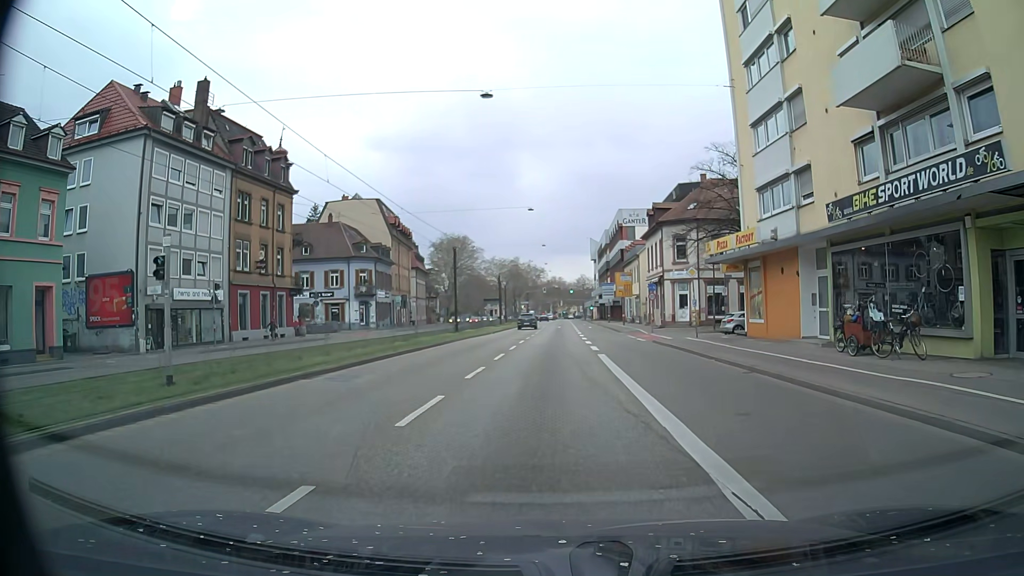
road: primary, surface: asphalt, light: Day
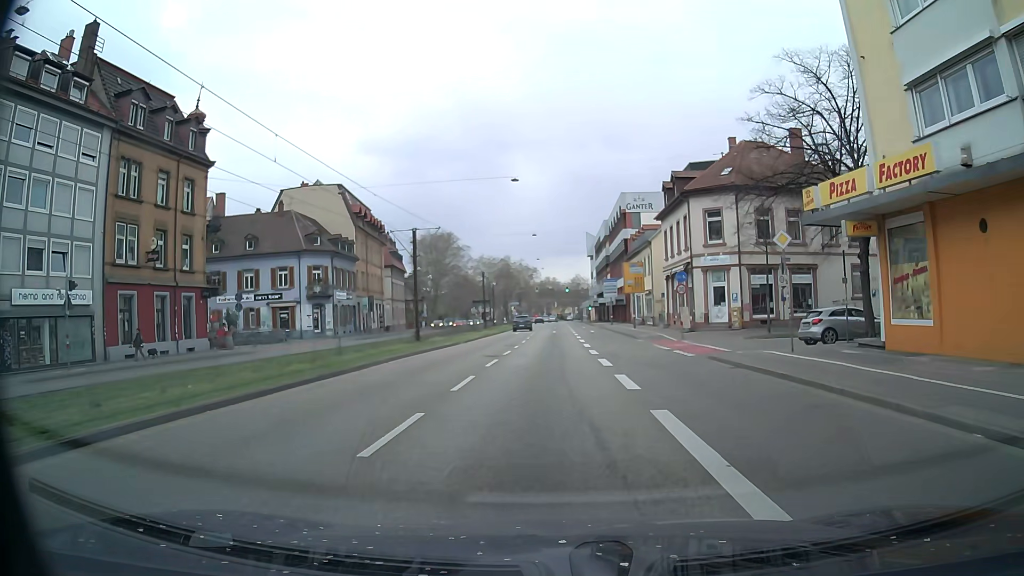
(0.0, +13.7) m; 0°
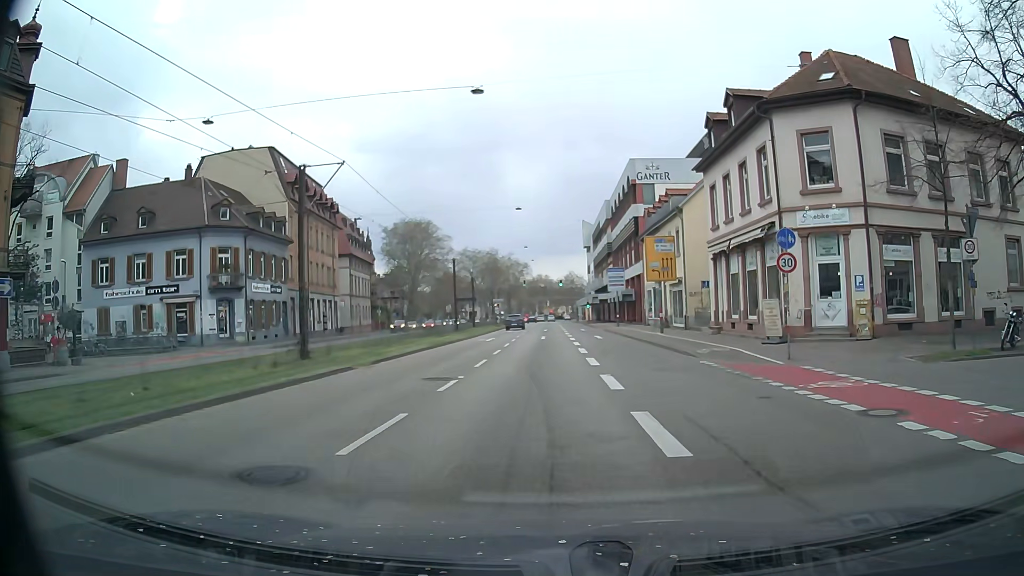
(+0.1, +18.0) m; +1°
(0, +10) (0, +20) (0, +30) (0, +40) (0, +50) (-1, +60) (-1, +70) (-1, +80) (-1, +90) (-1, +100) m
